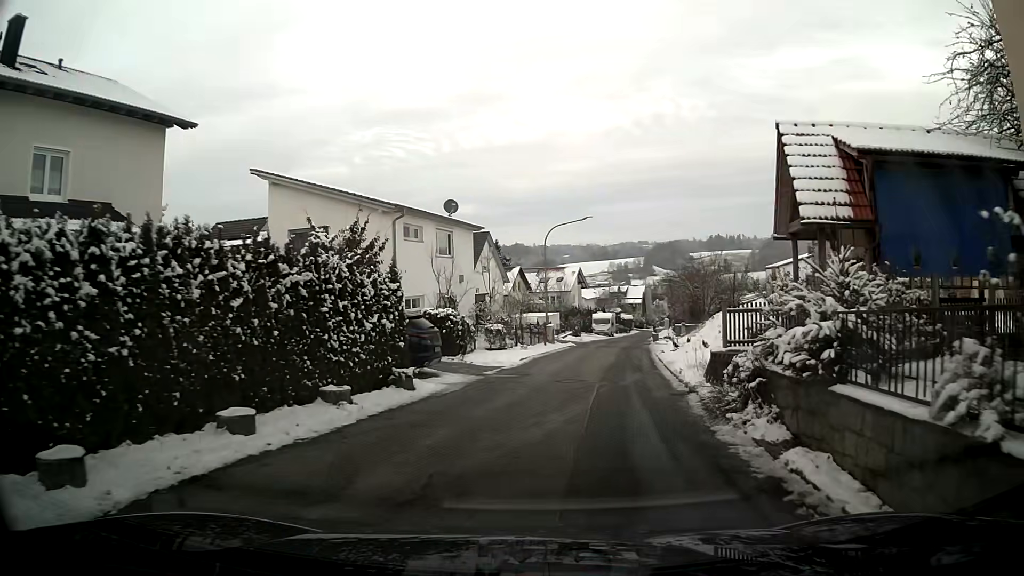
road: residential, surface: asphalt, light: Day
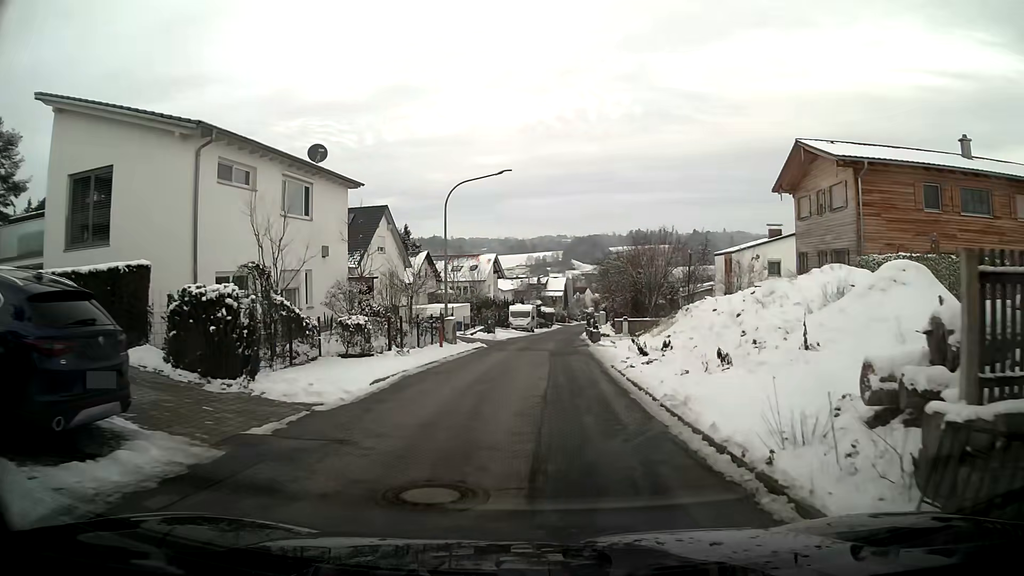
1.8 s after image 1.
(+0.7, +11.2) m; +6°
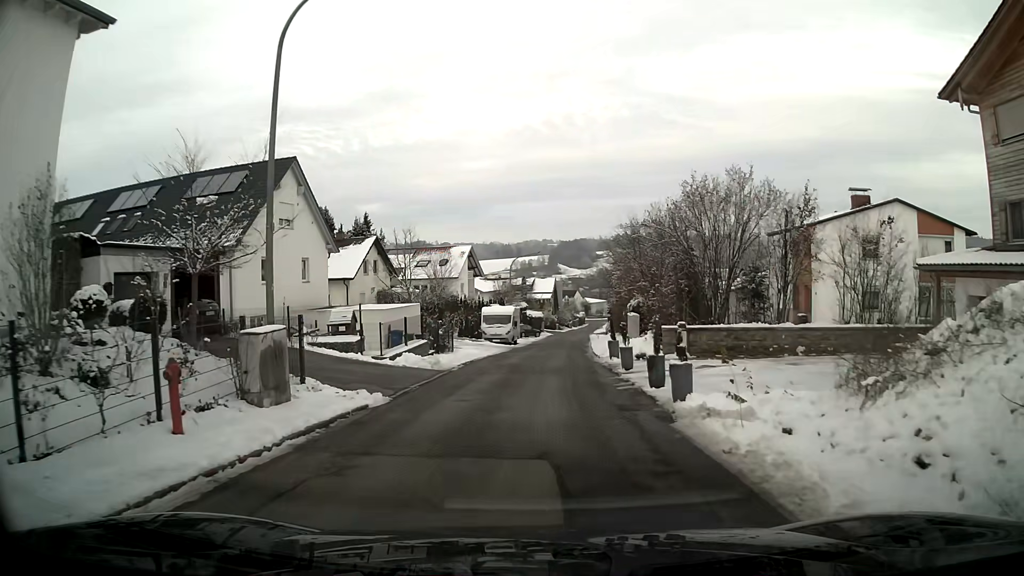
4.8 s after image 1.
(+0.2, +19.2) m; +1°
